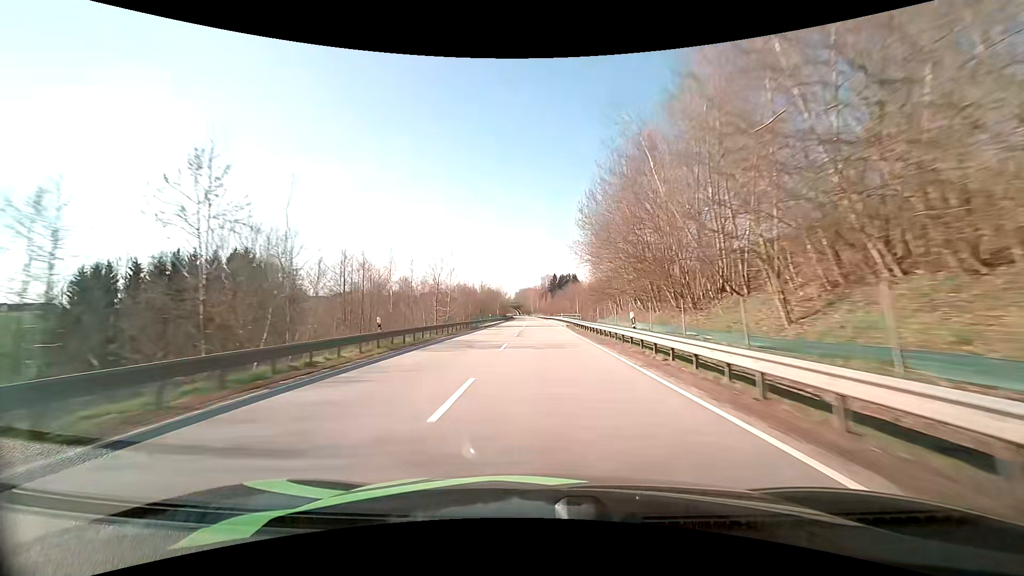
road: primary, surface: asphalt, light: Day
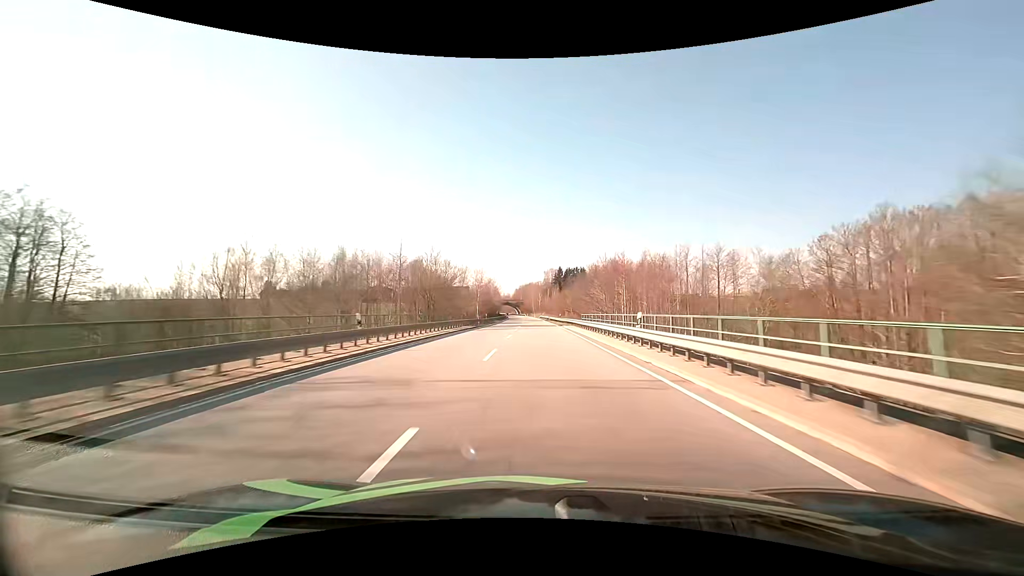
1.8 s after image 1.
(-0.1, +52.3) m; 0°
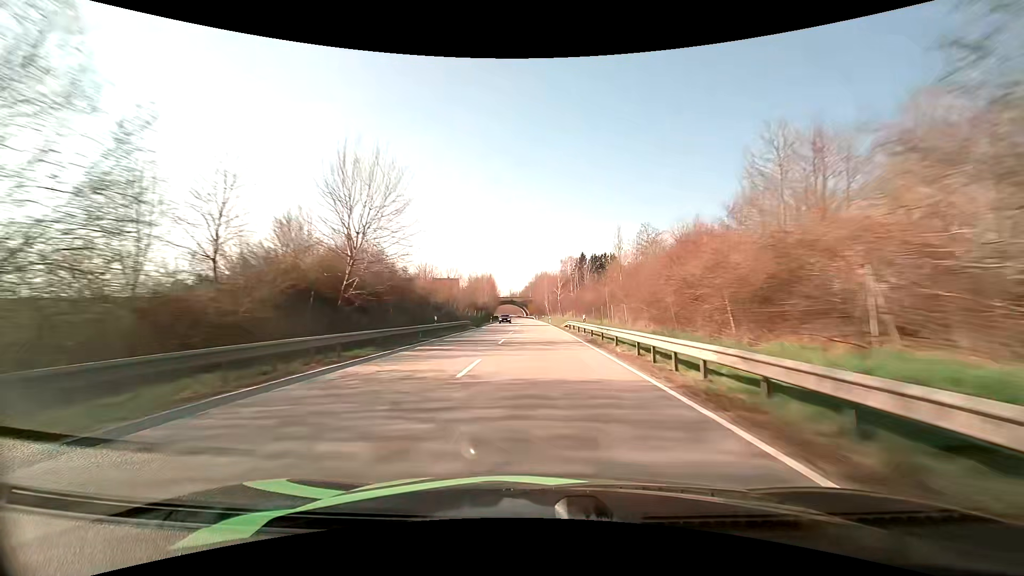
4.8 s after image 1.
(-0.7, +86.7) m; -1°
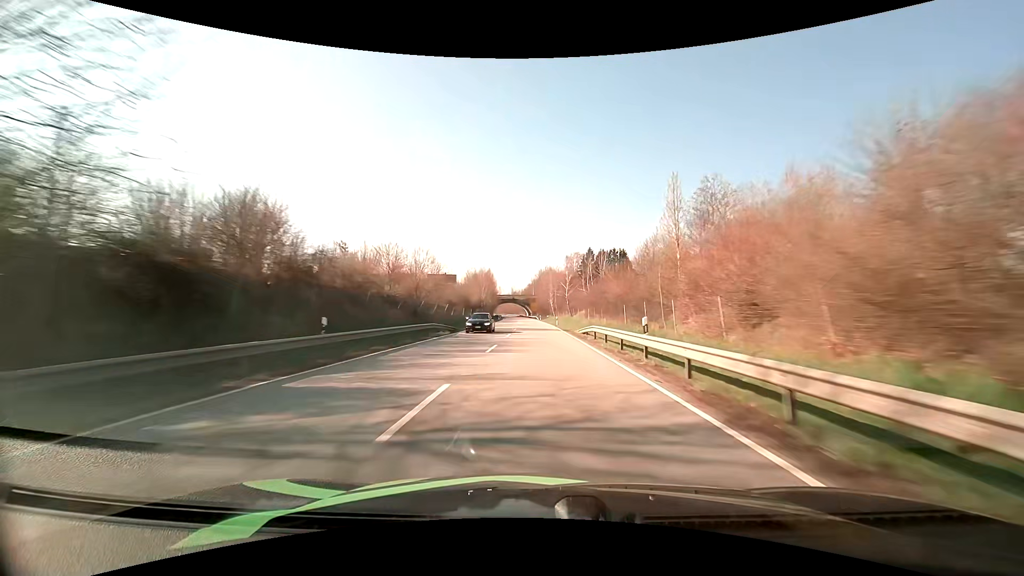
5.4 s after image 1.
(-0.1, +17.4) m; 0°
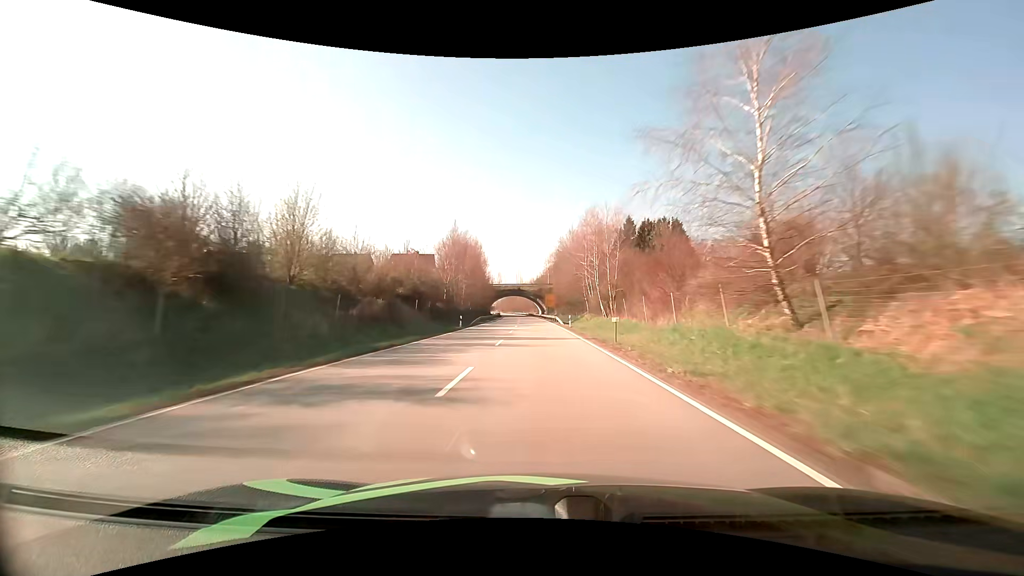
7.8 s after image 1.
(-1.0, +69.8) m; -2°
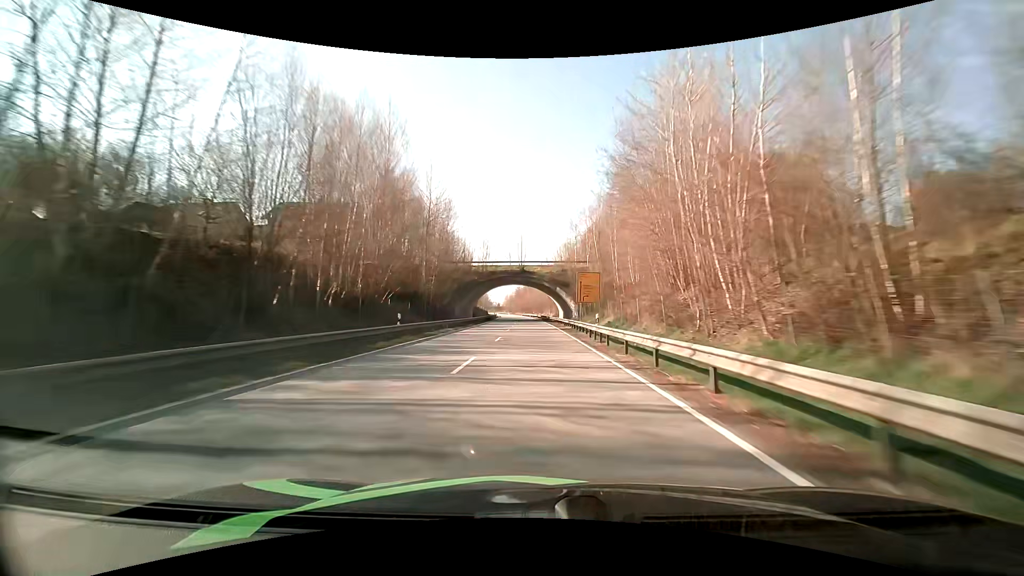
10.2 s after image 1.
(-1.1, +69.5) m; -2°
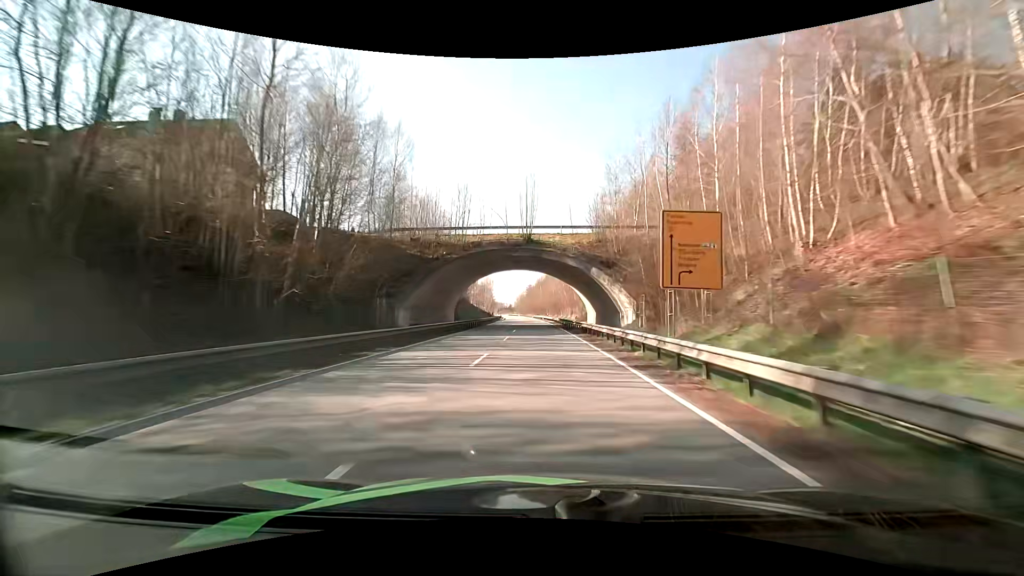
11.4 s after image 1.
(-0.4, +34.5) m; -1°
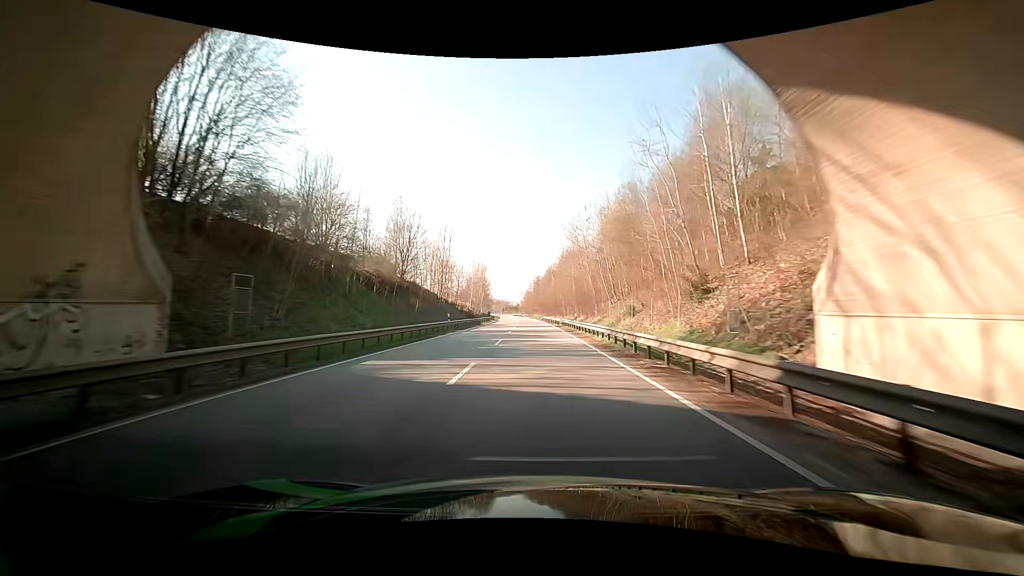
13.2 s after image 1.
(-0.6, +51.5) m; -1°
(0, +10) (0, +20) (0, +30) (-1, +40) (-1, +50) (-1, +60) (-1, +70) (-2, +80) (-2, +90) (-3, +100) m
